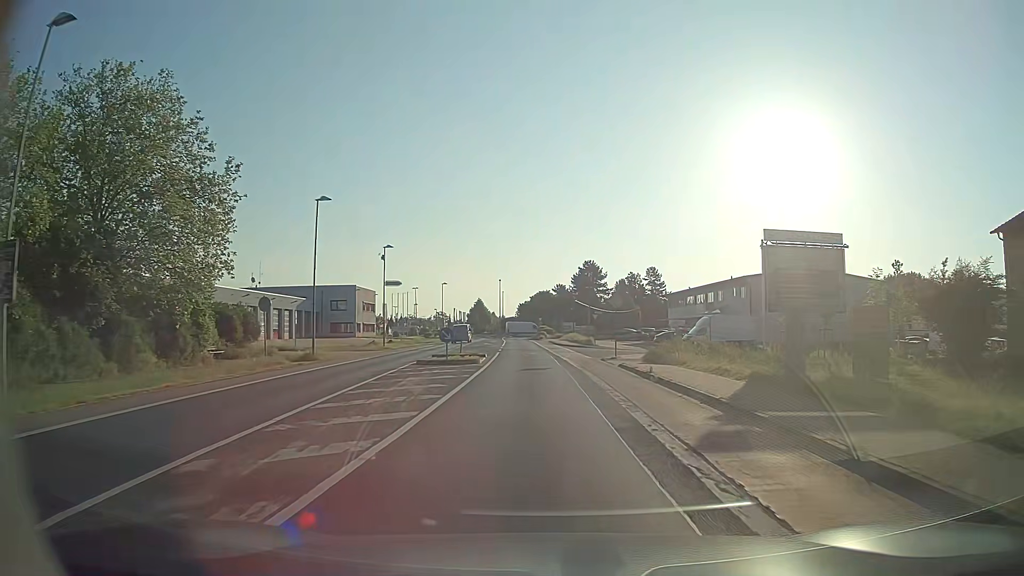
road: tertiary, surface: asphalt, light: Day
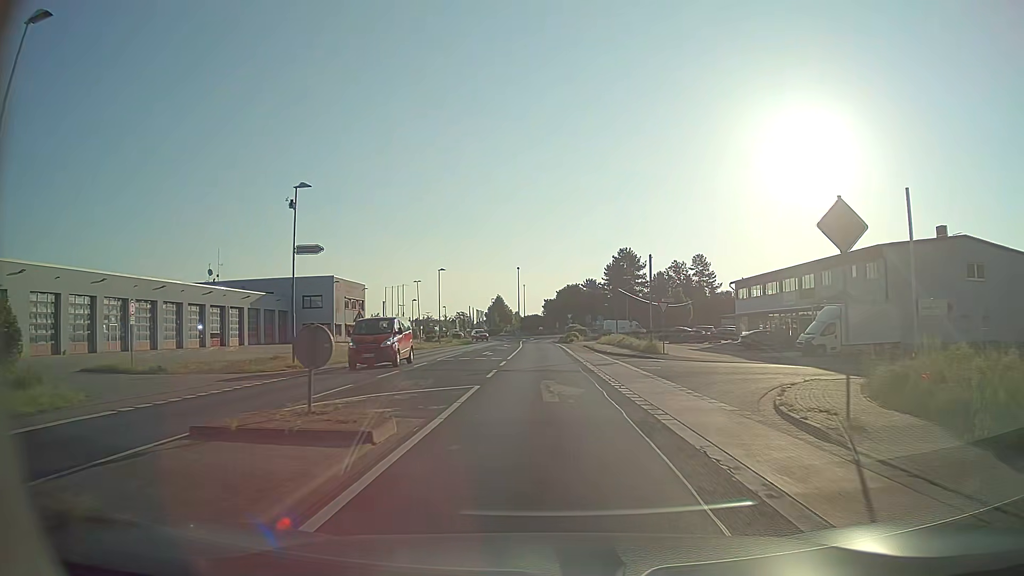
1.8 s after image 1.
(-0.5, +23.9) m; -2°
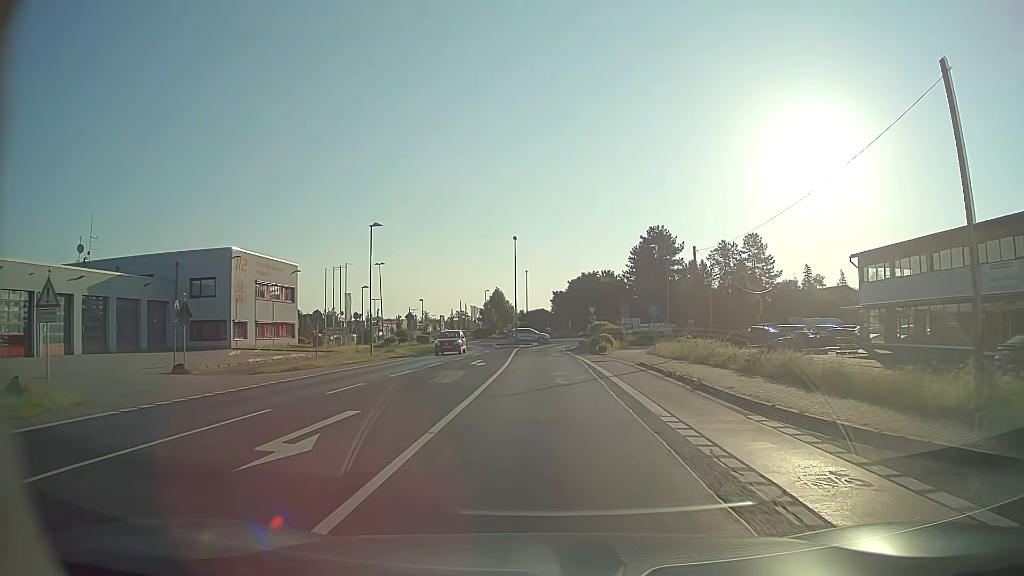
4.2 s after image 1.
(-0.3, +30.8) m; -1°
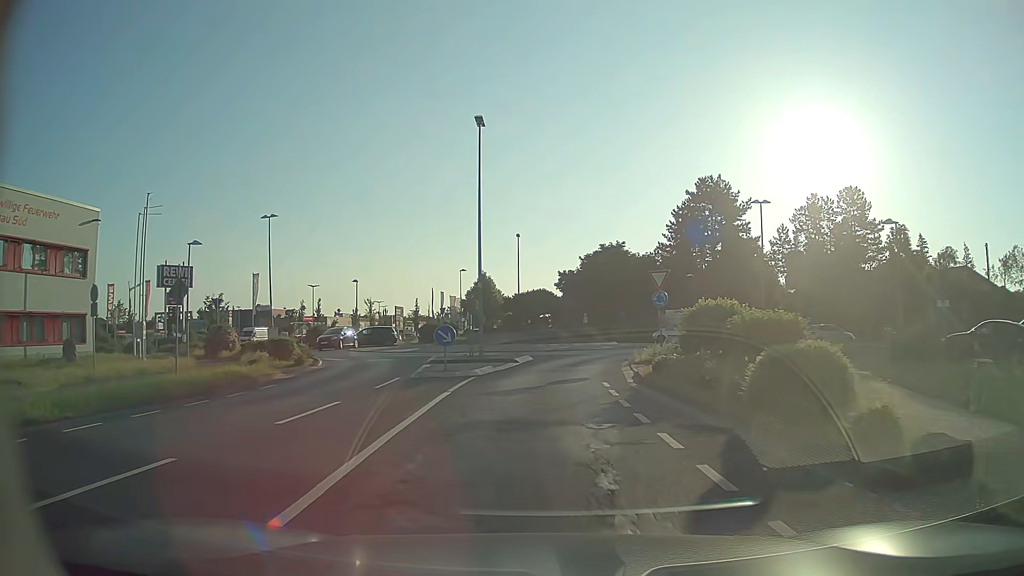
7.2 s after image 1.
(0.0, +34.7) m; 0°
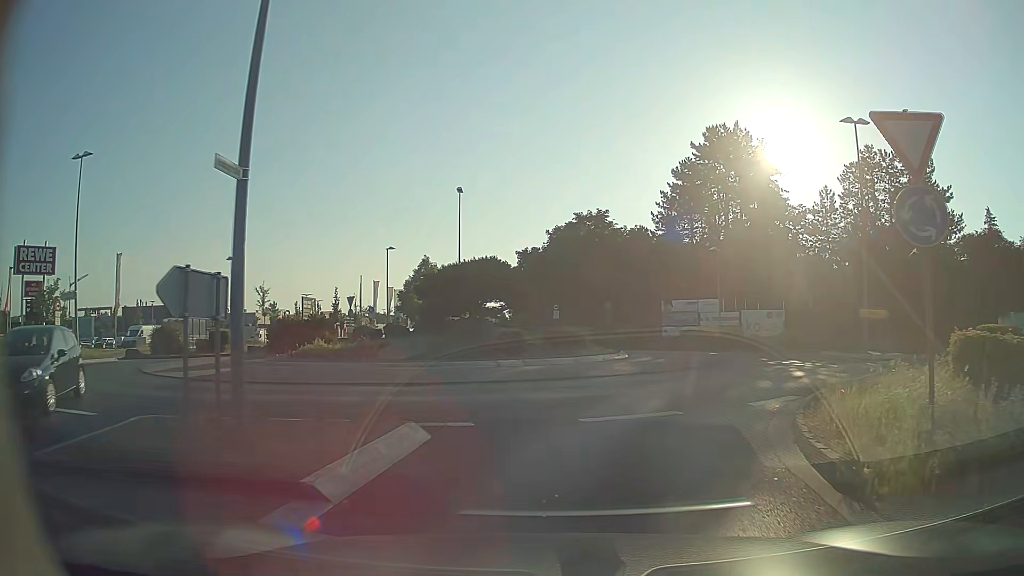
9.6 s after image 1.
(+0.1, +19.0) m; +2°
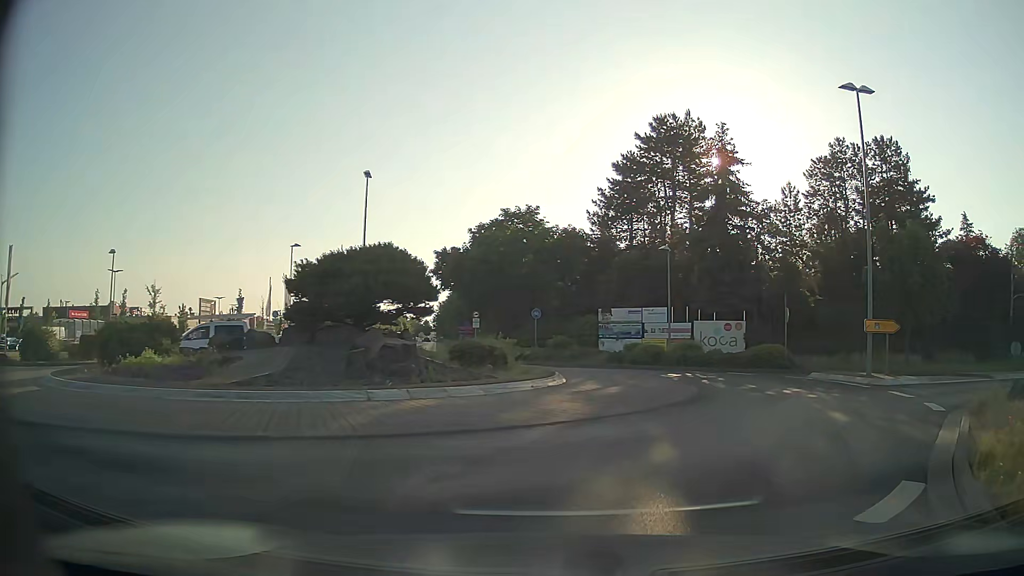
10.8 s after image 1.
(+0.3, +6.3) m; +7°
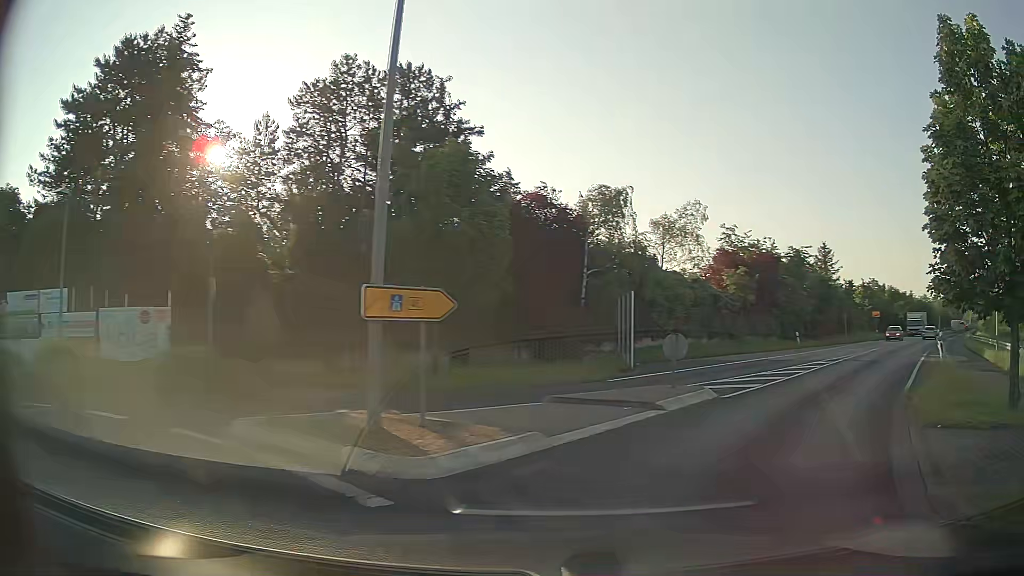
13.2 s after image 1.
(+4.8, +12.6) m; +44°
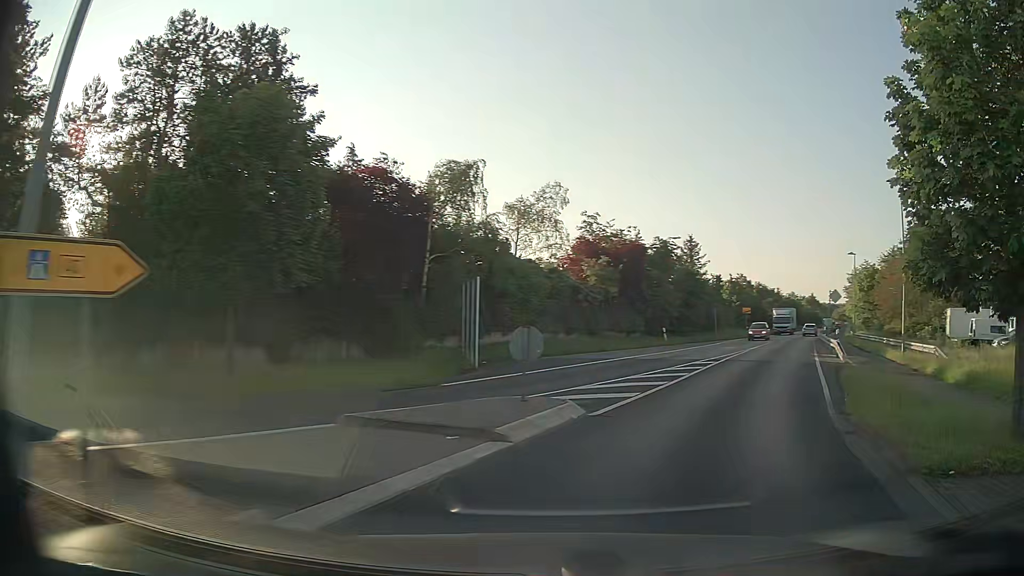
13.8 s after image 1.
(+0.4, +4.2) m; +11°
(+2, +10) (+6, +19) (+10, +28) (+14, +37) (+18, +47) (+22, +56) (+26, +65) (+31, +74) (+35, +83) (+40, +91) m
